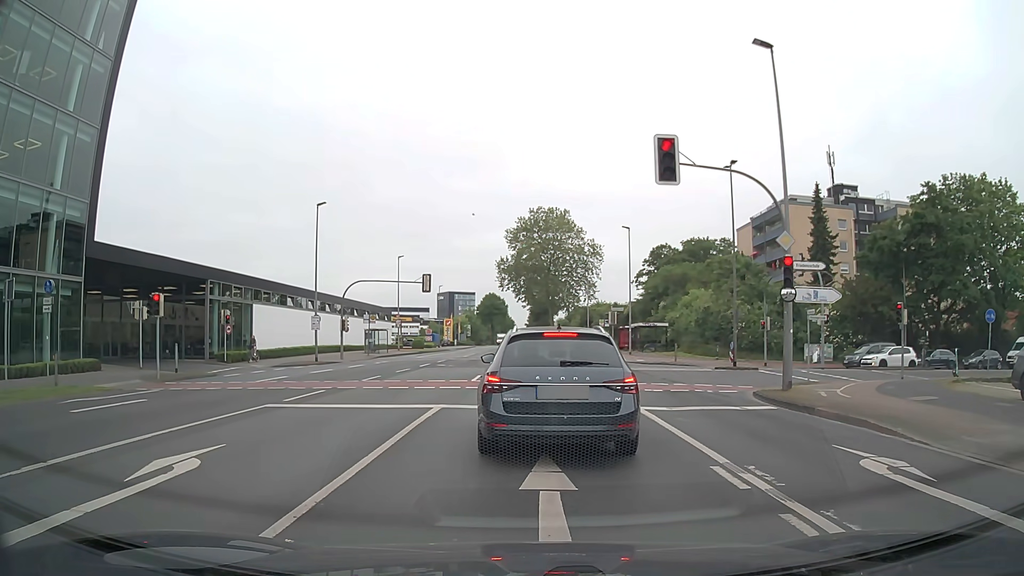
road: secondary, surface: asphalt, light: Day
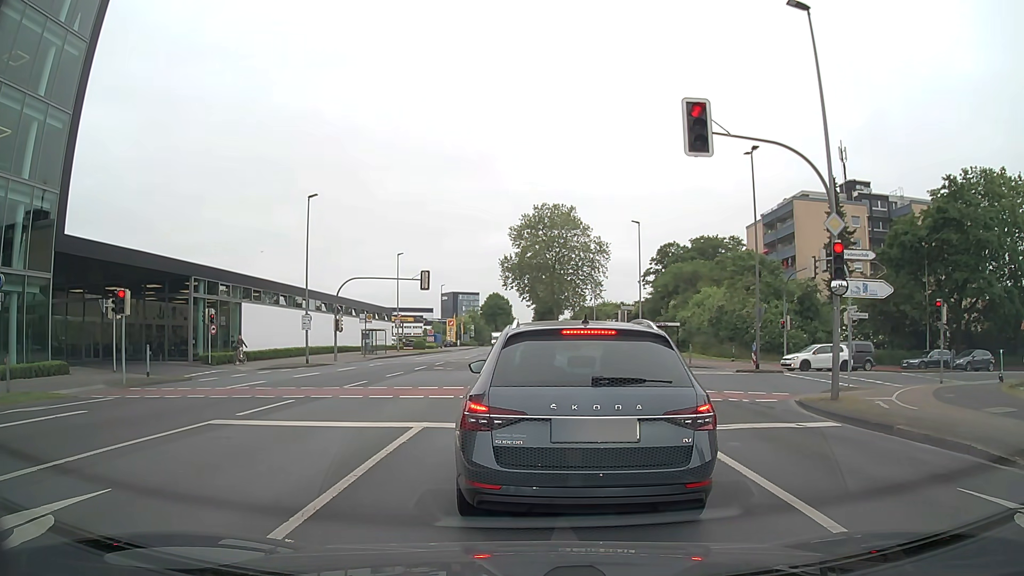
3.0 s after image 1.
(0.0, +2.8) m; 0°
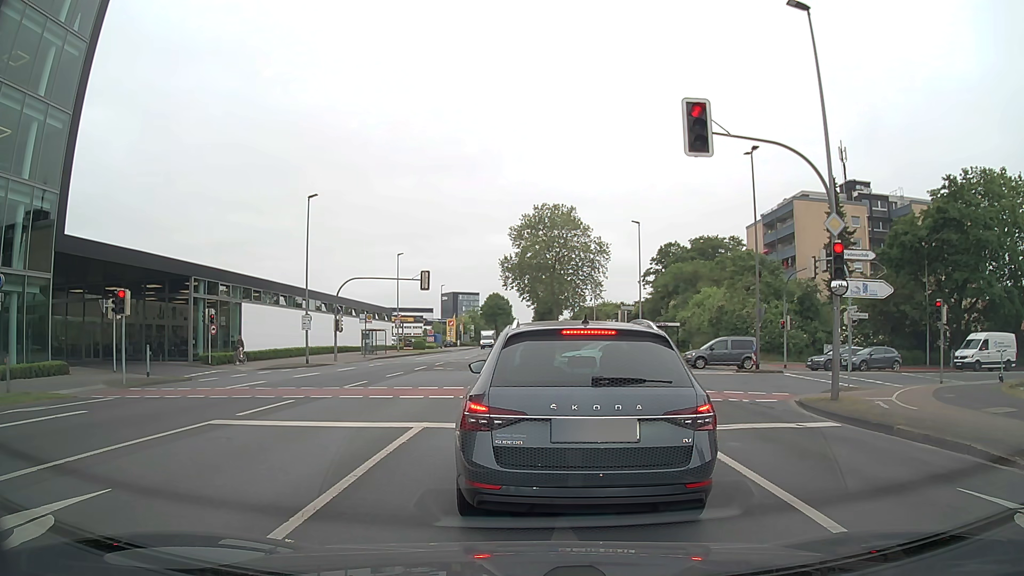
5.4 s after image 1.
(0.0, +0.1) m; 0°
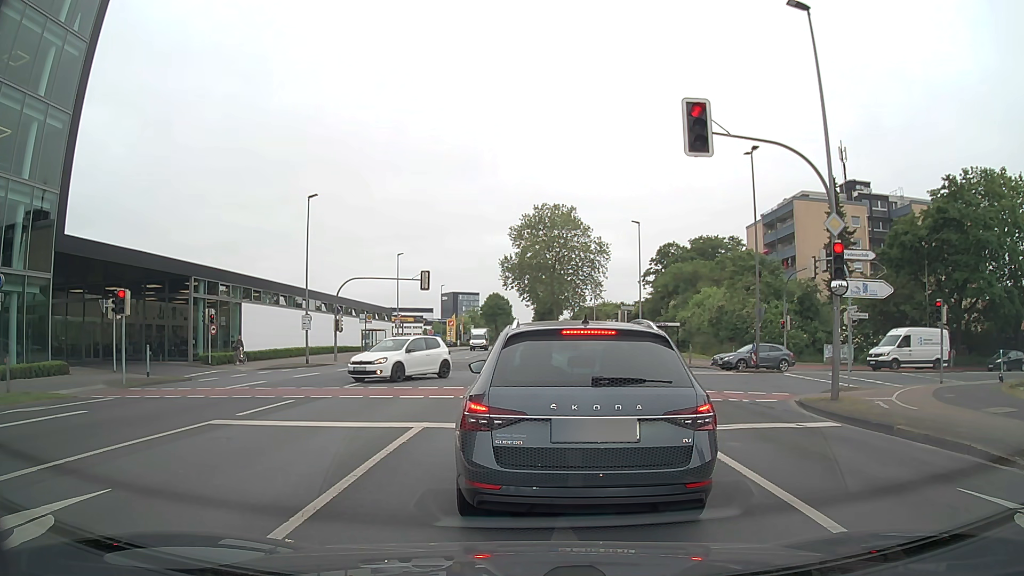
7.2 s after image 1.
(0.0, 0.0) m; 0°
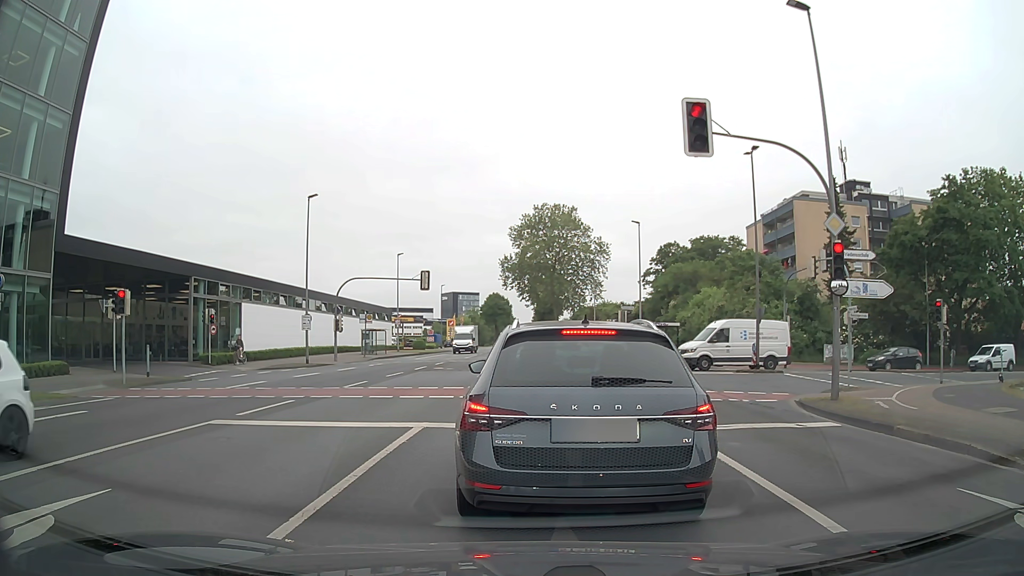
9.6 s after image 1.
(0.0, 0.0) m; 0°
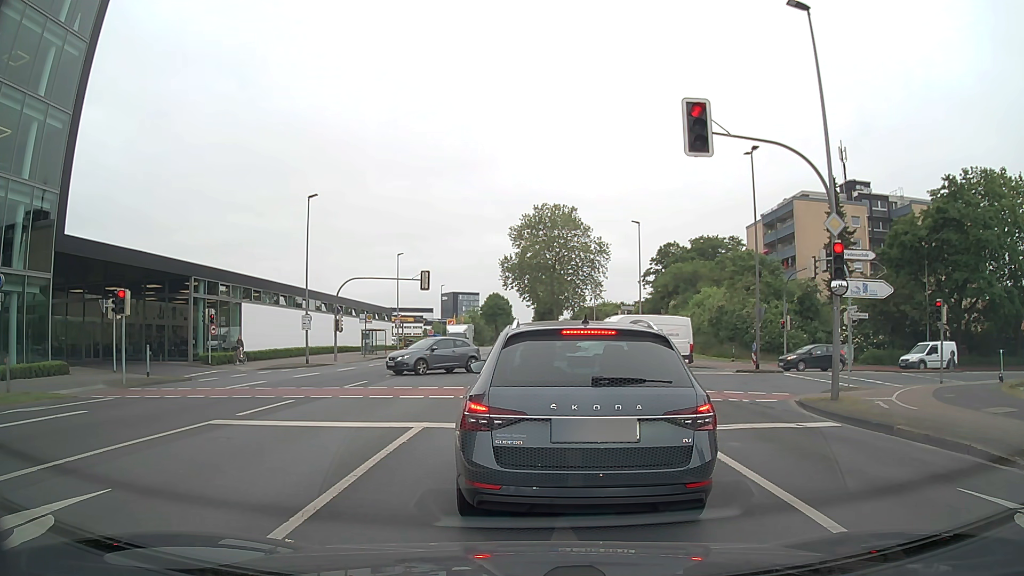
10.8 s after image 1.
(0.0, 0.0) m; 0°
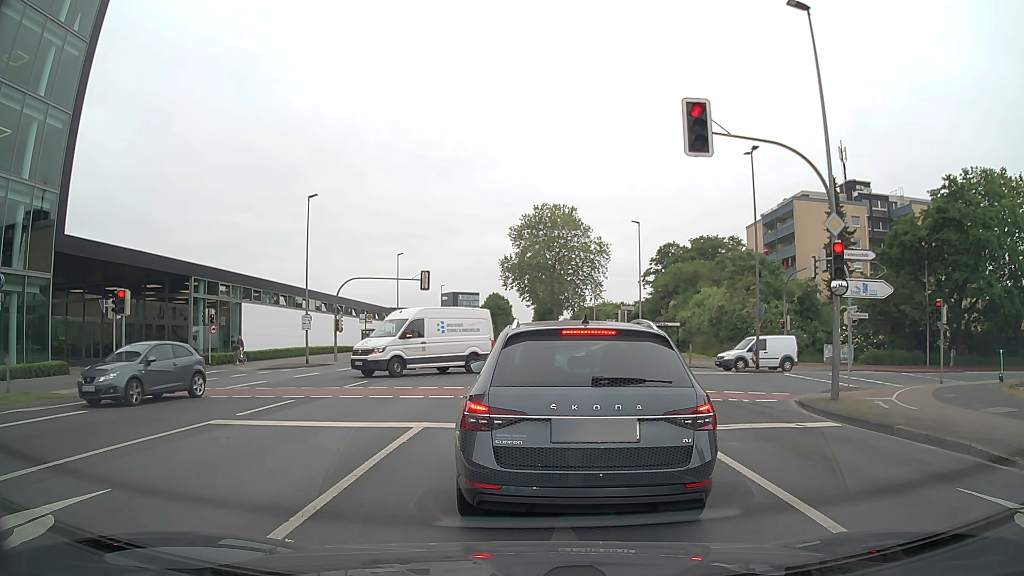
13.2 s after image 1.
(0.0, 0.0) m; 0°
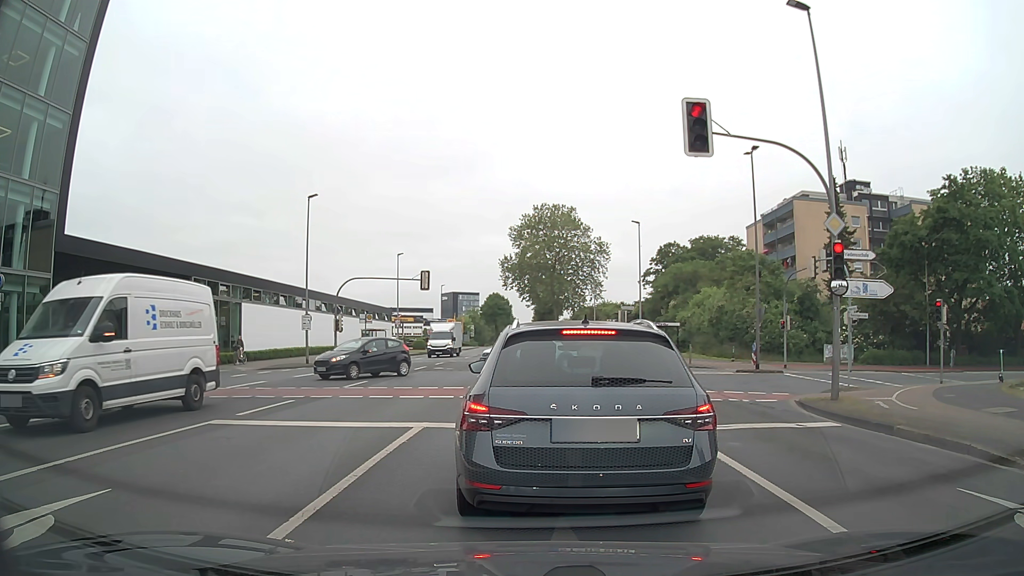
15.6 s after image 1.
(0.0, 0.0) m; 0°
(0, +10) (+1, +20) (+1, +30) (+1, +40) (+1, +50) (+1, +60) (+1, +70) (+1, +80) (+2, +90) (+2, +100) m
